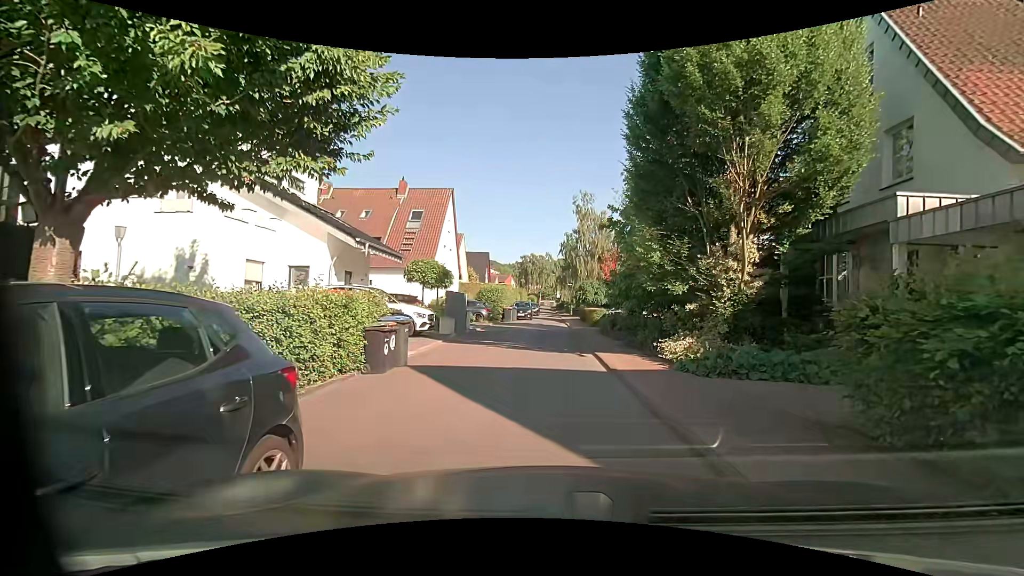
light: Day
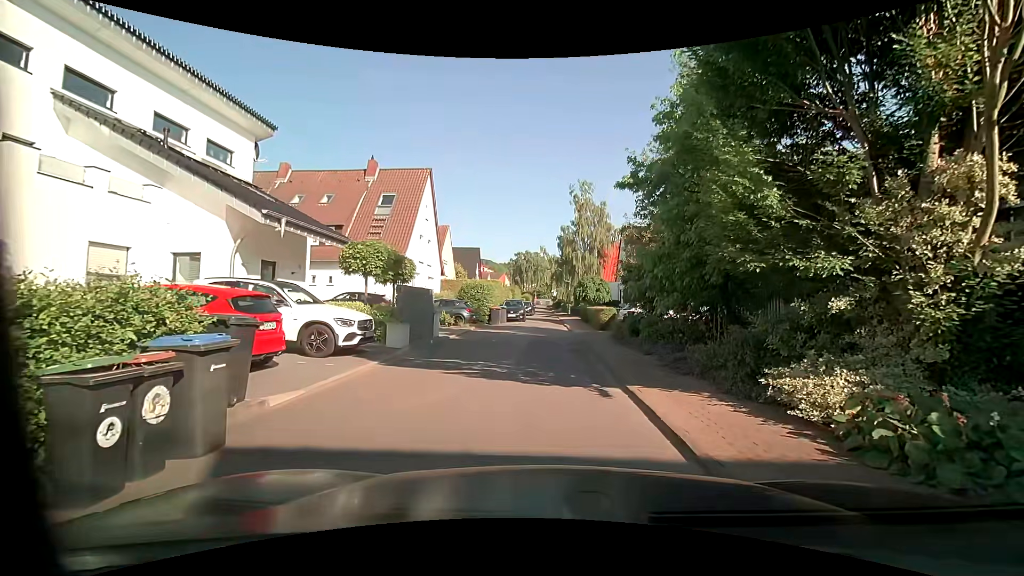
(-0.1, +6.1) m; -1°
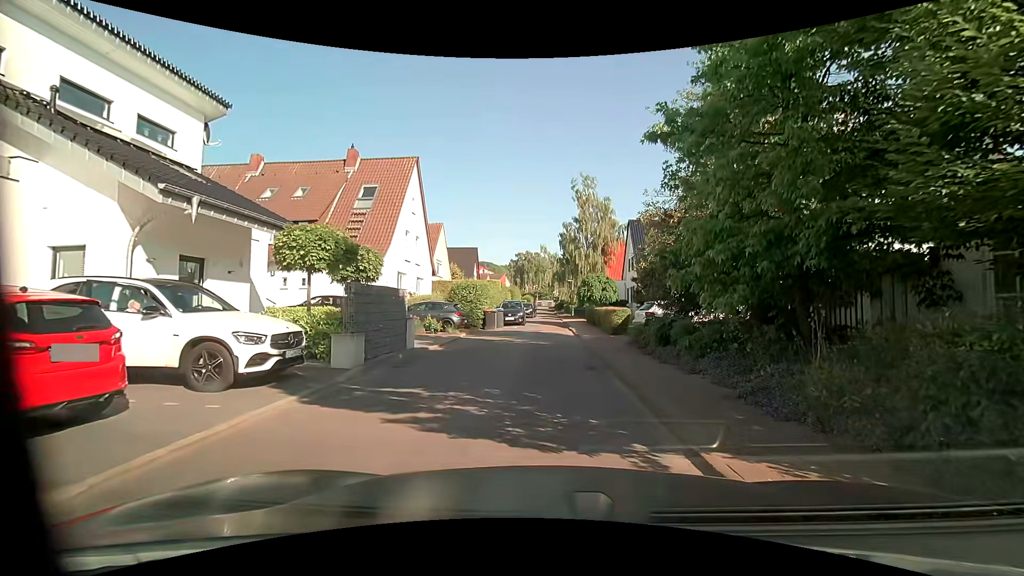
(0.0, +3.7) m; -2°
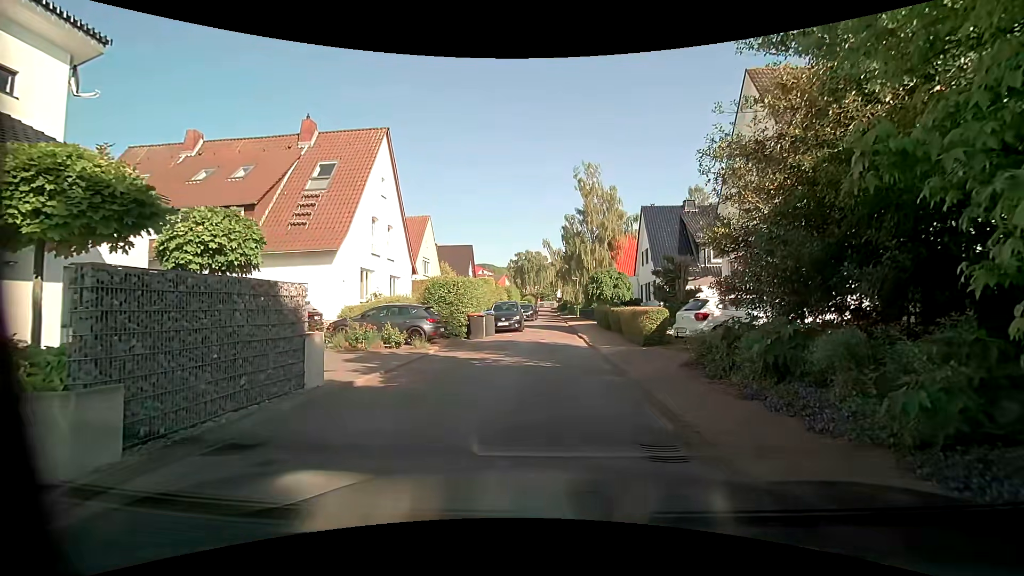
(+0.2, +6.1) m; +1°
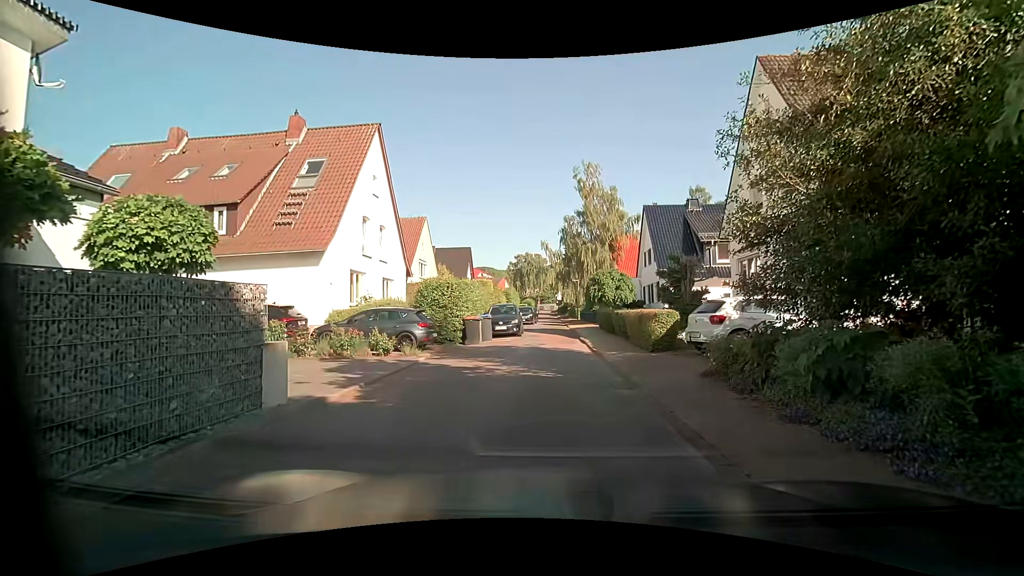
(+0.1, +1.2) m; +2°
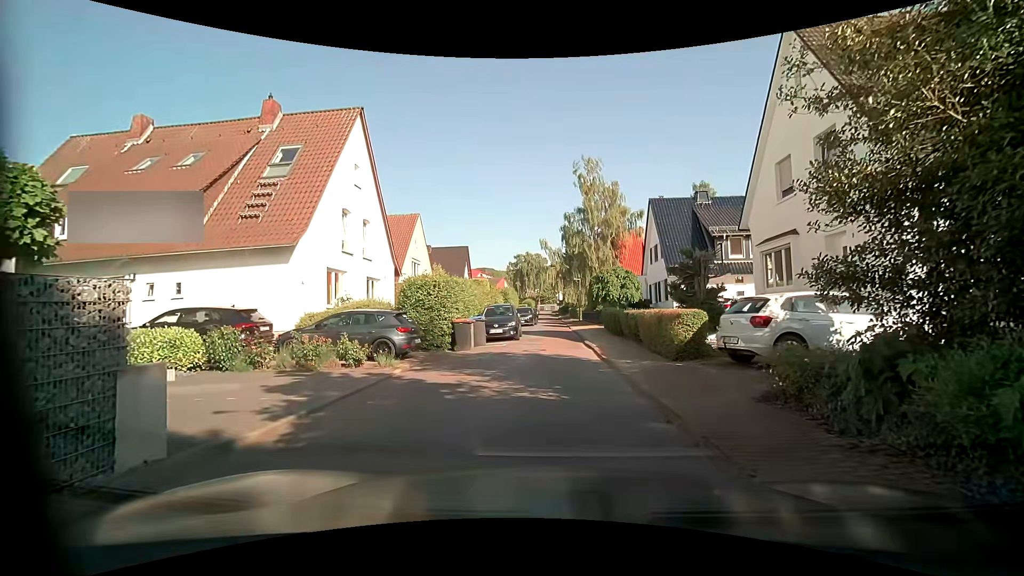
(0.0, +2.3) m; -1°
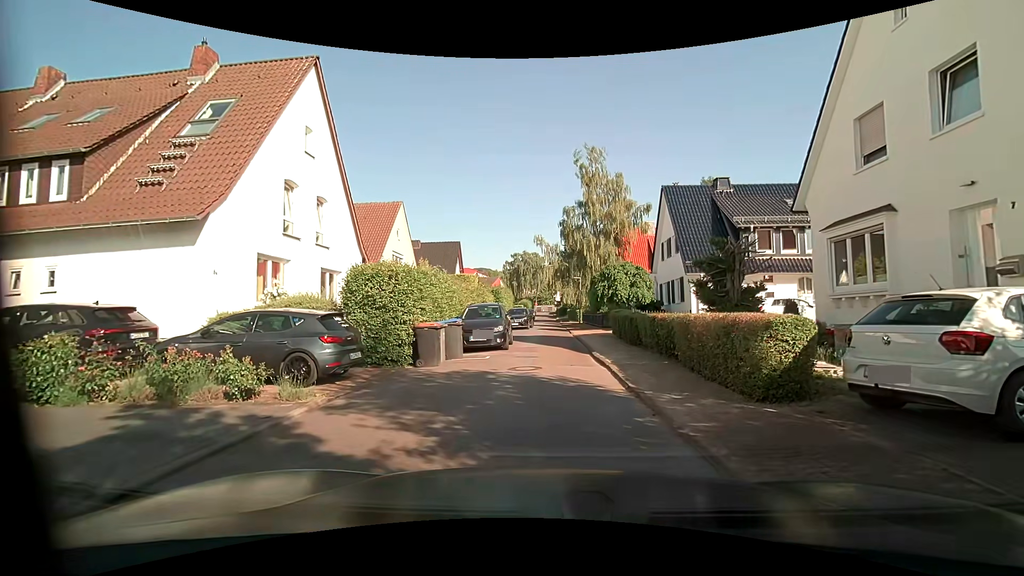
(0.0, +4.6) m; +1°
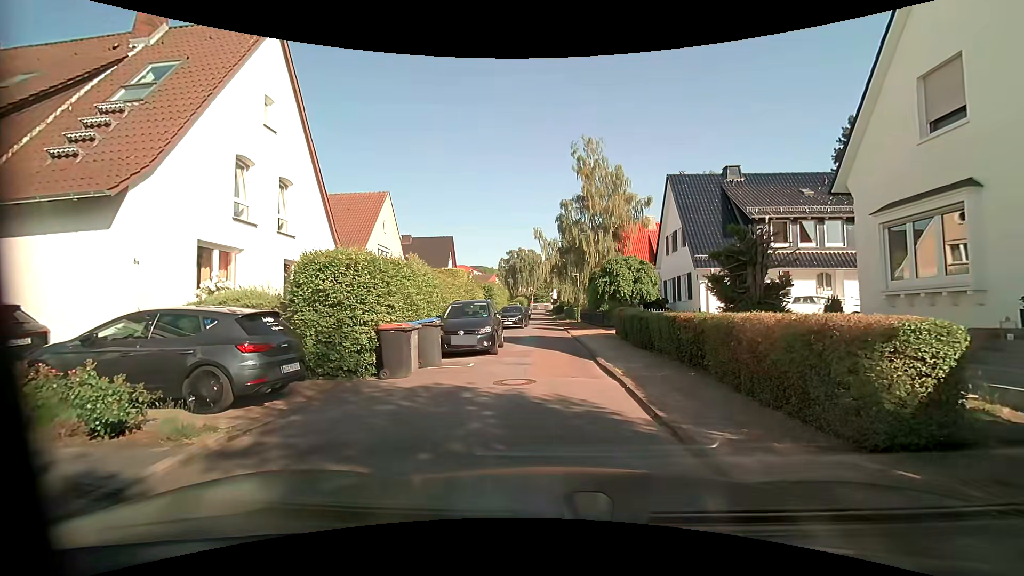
(0.0, +2.4) m; +1°
